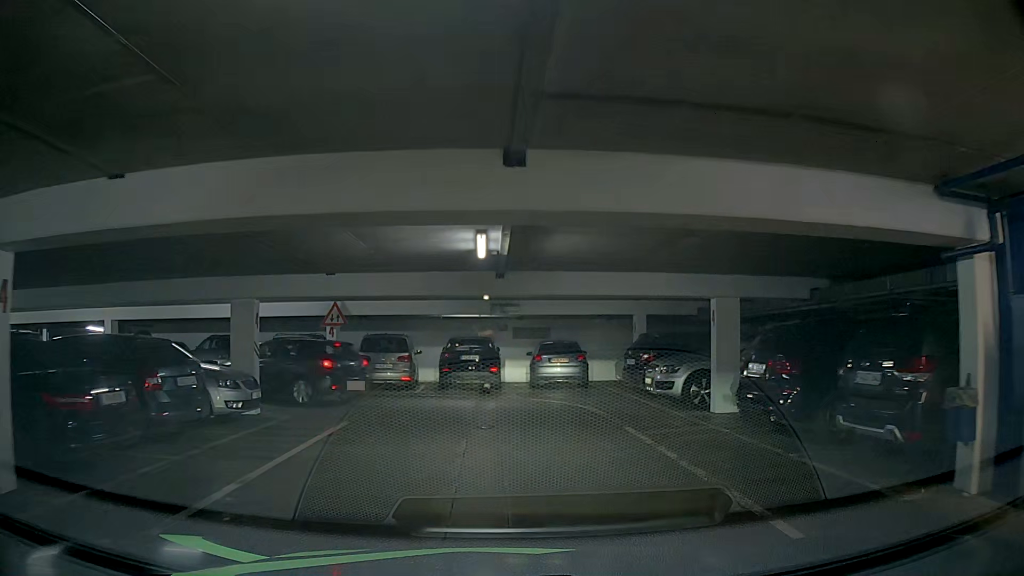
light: Day
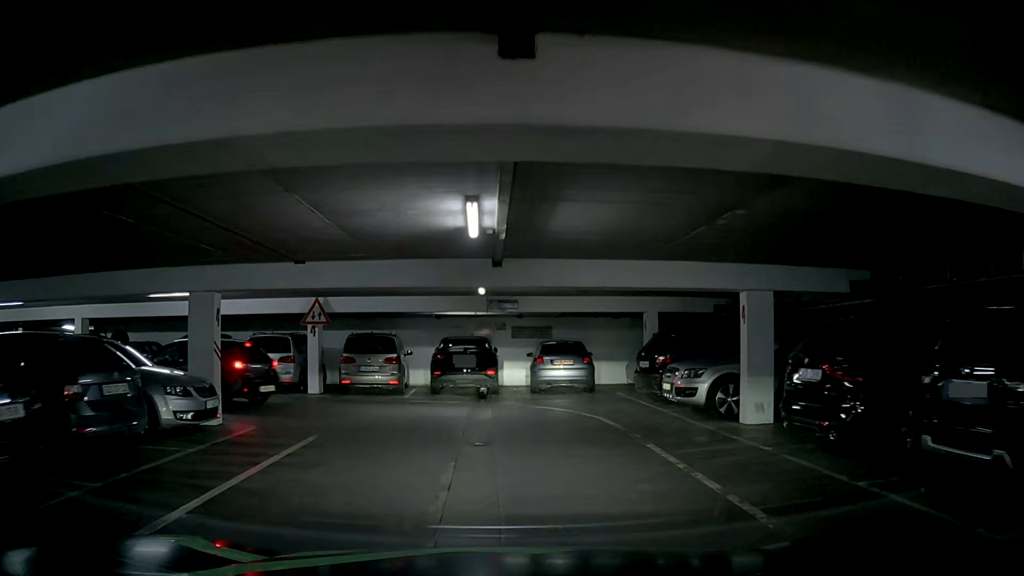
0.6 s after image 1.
(0.0, +1.8) m; 0°
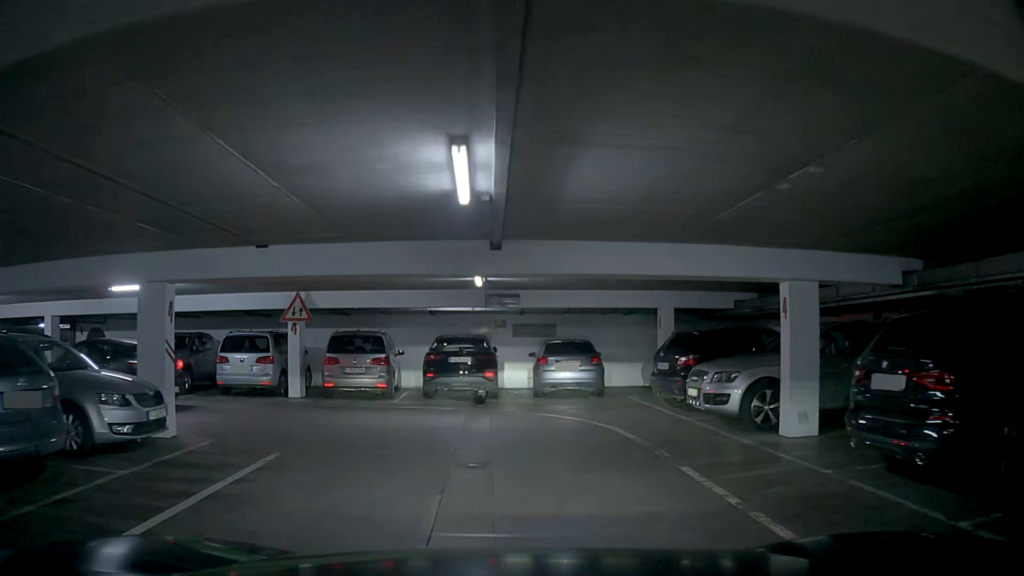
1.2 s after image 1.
(0.0, +1.7) m; 0°
